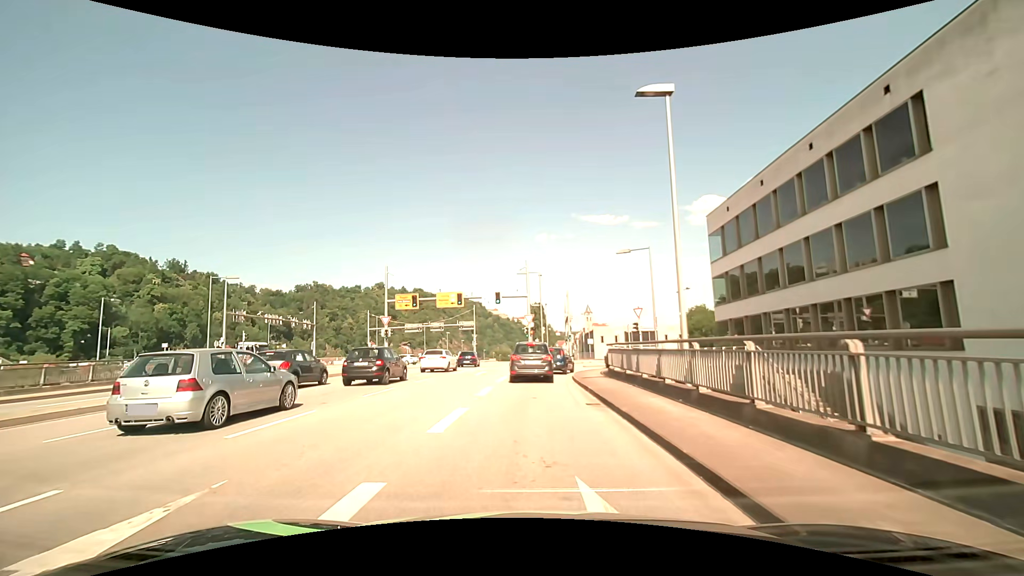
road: primary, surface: asphalt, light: Day
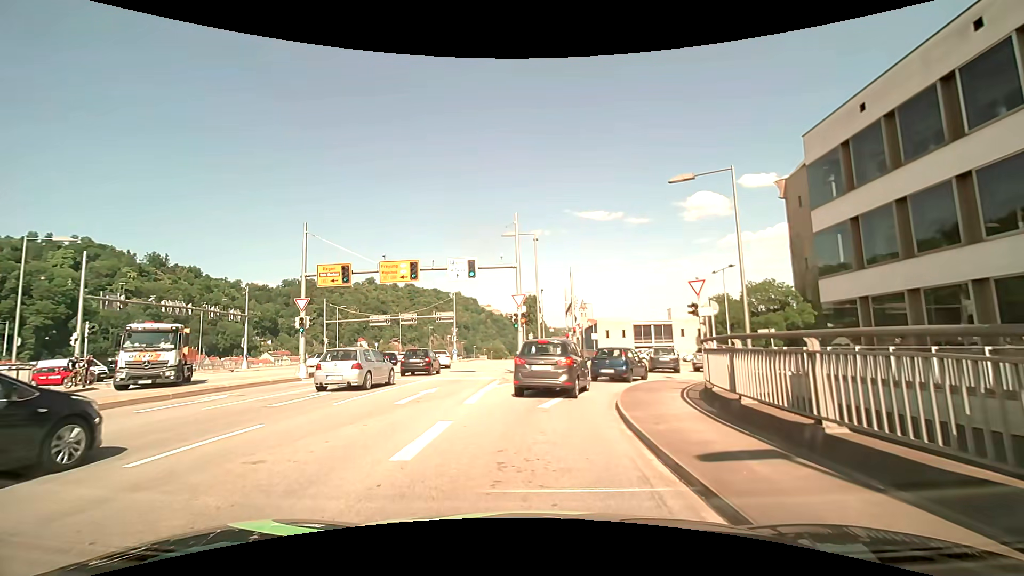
(+0.1, +13.7) m; +1°
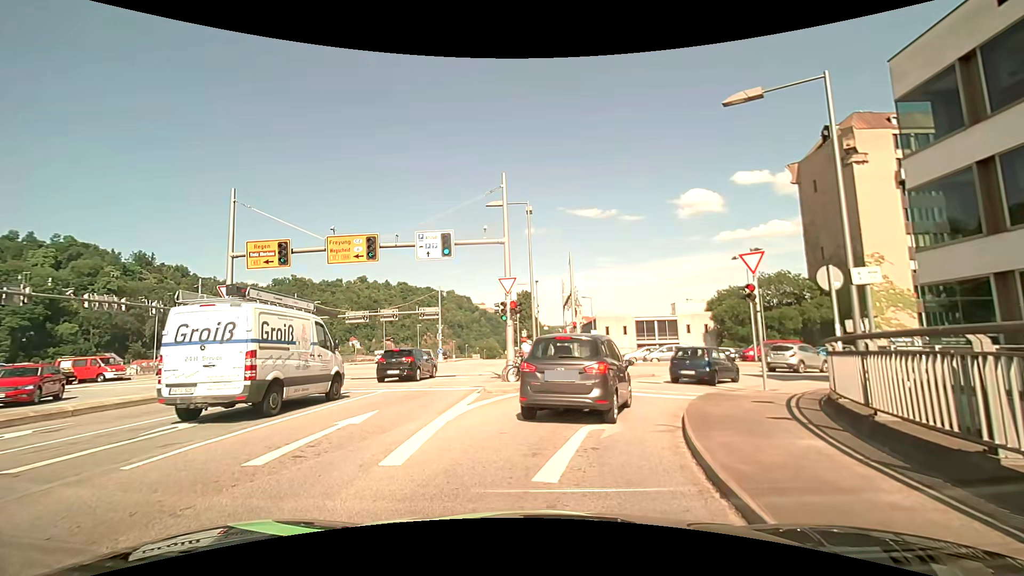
(0.0, +5.9) m; 0°
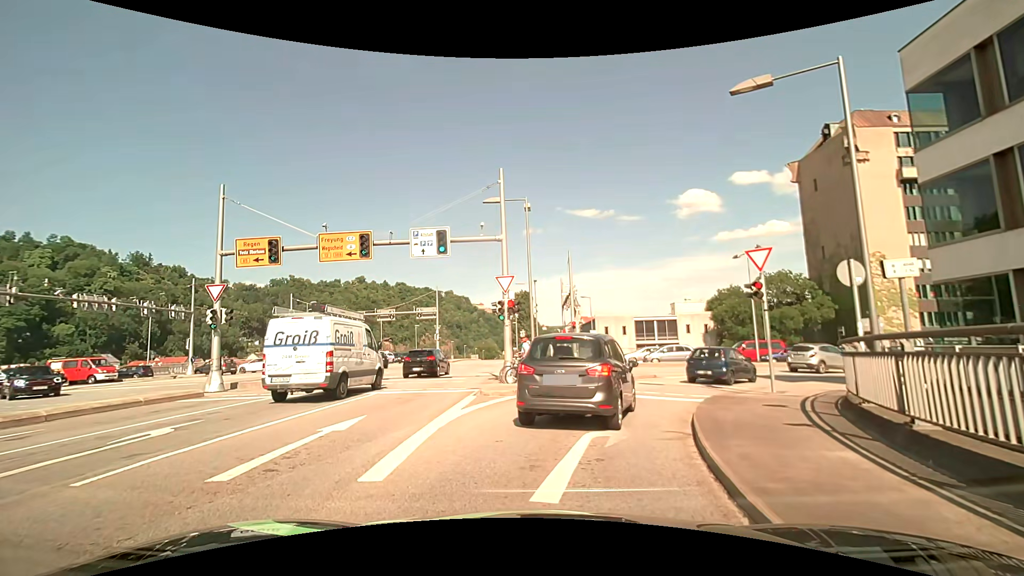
(0.0, +0.6) m; 0°
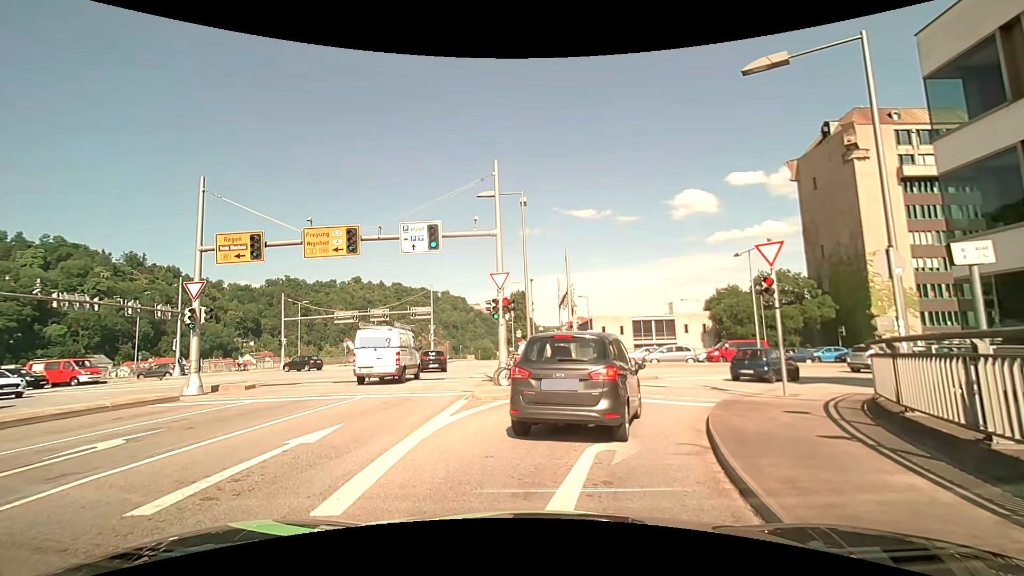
(0.0, +1.0) m; 0°
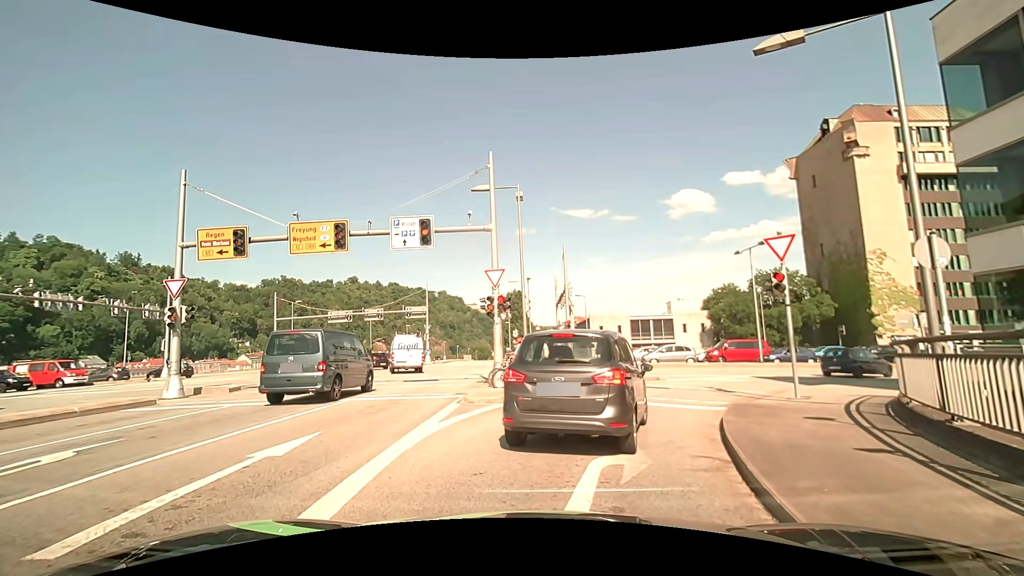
(0.0, +0.8) m; 0°
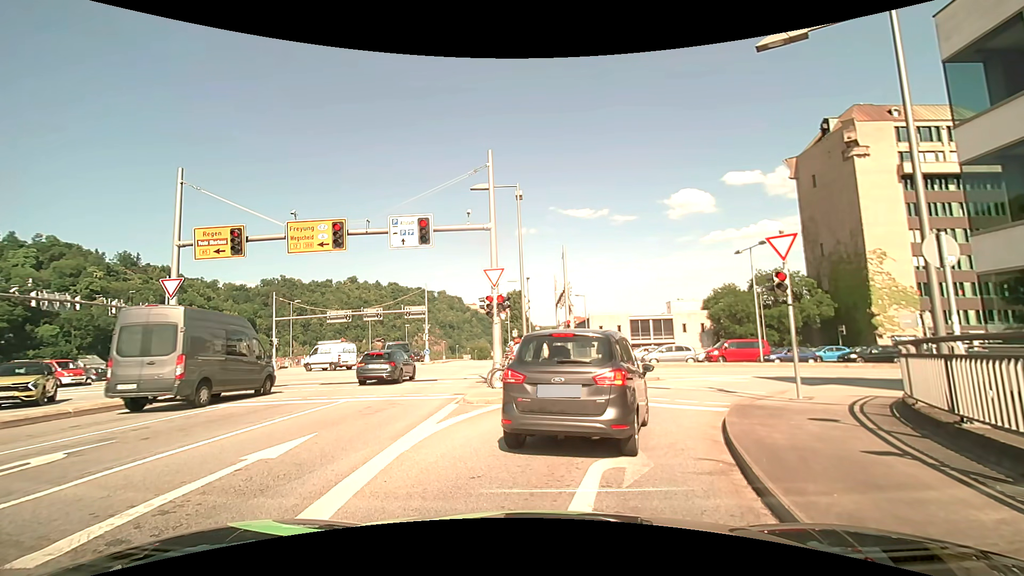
(0.0, +0.2) m; 0°
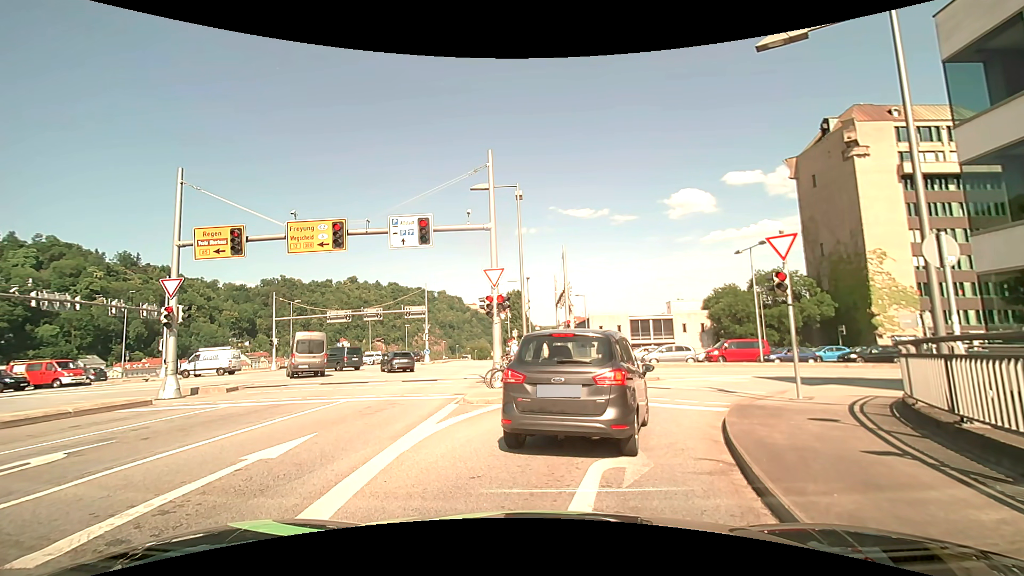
(0.0, 0.0) m; 0°
